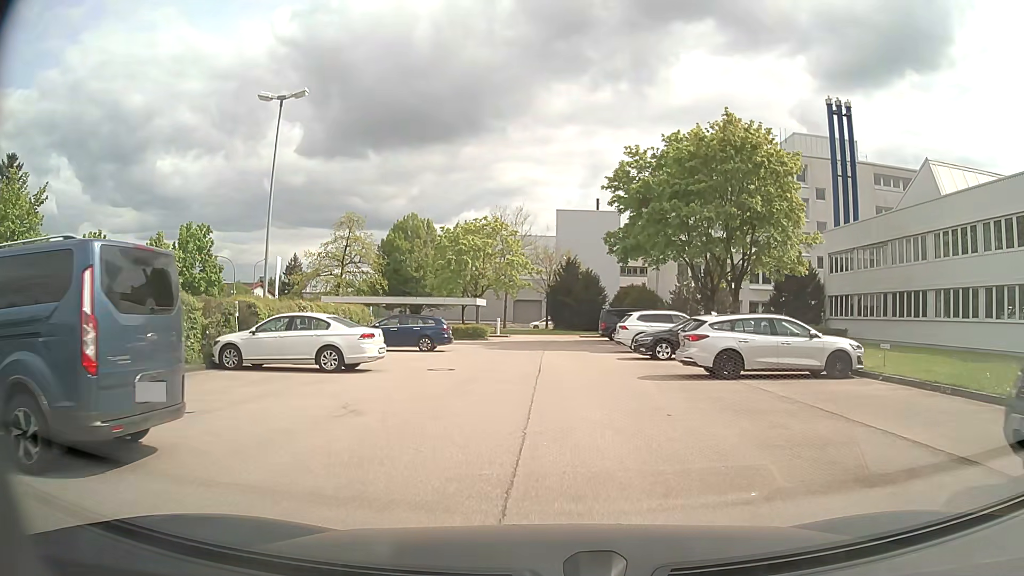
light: Day
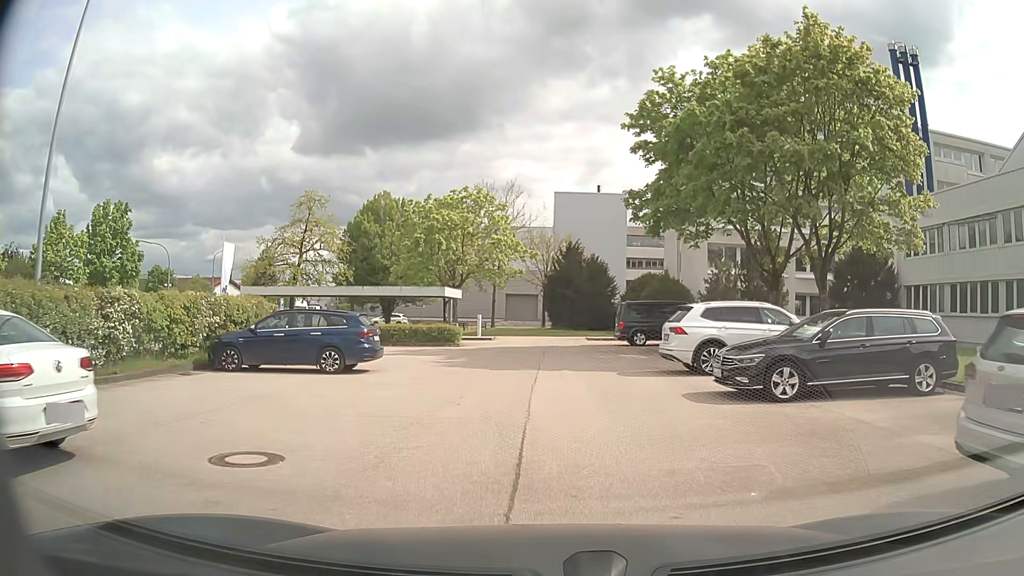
(0.0, +11.8) m; 0°
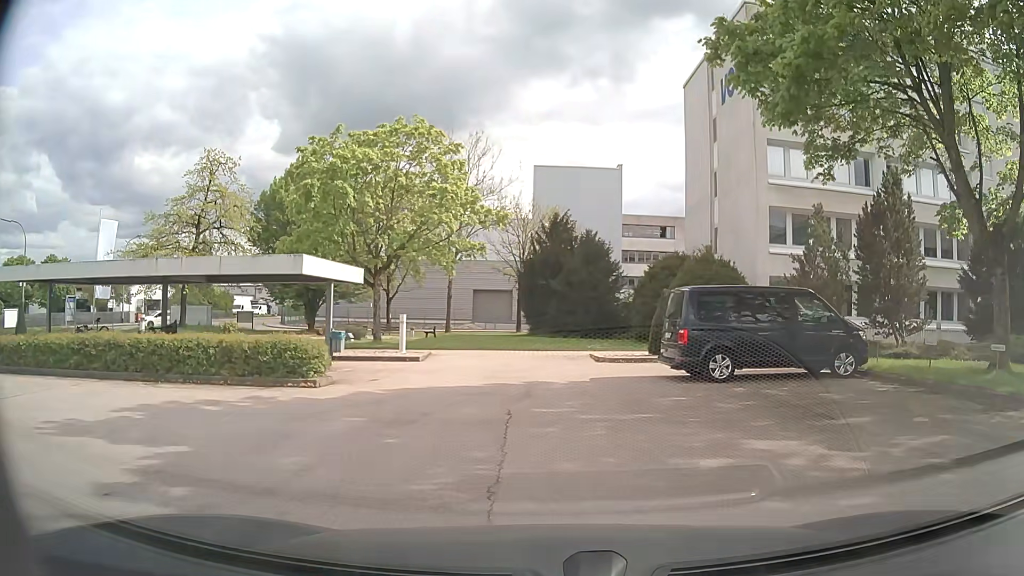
(+0.1, +16.0) m; +2°
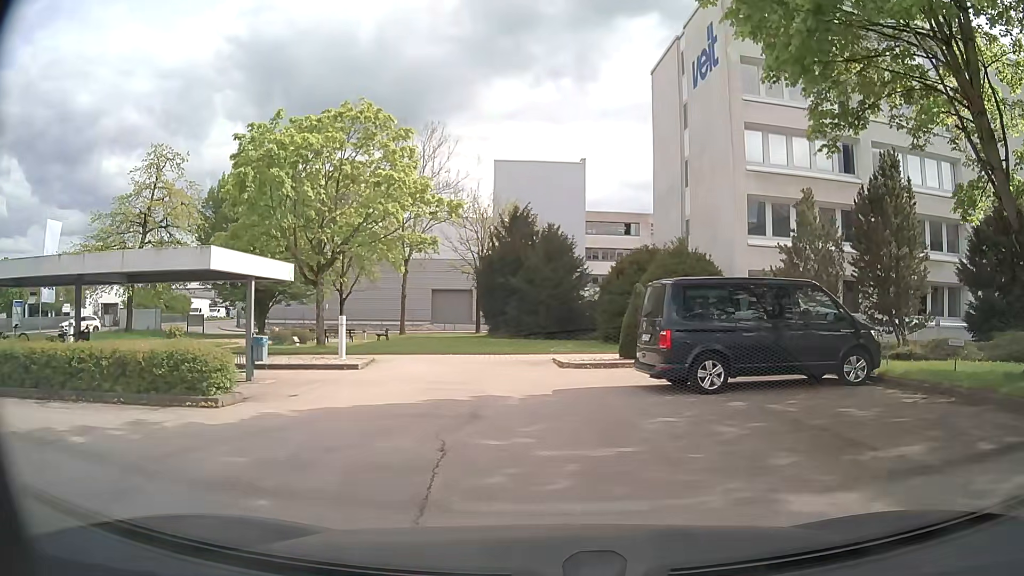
(+0.1, +2.4) m; +4°
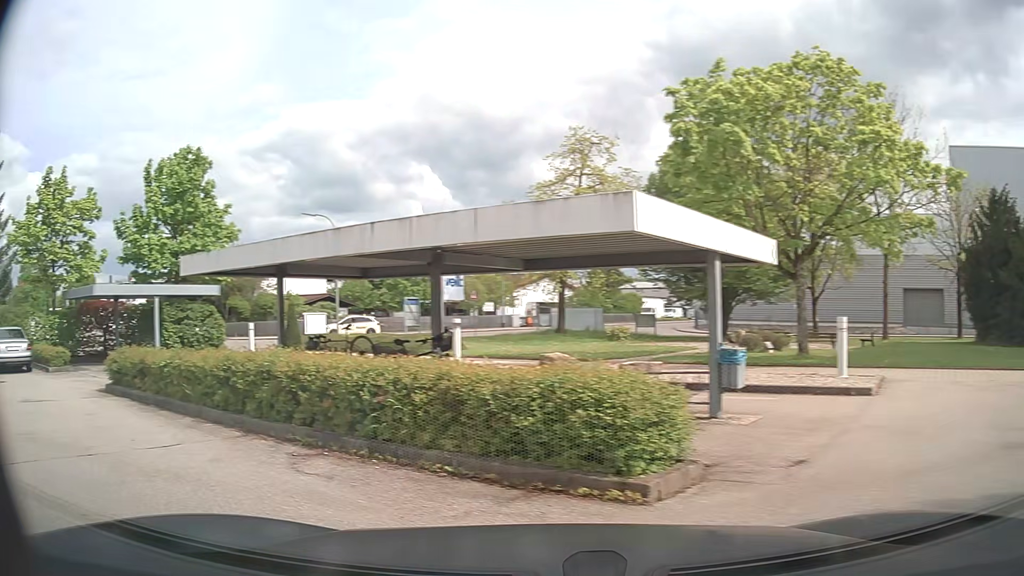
(-1.4, +5.3) m; -41°
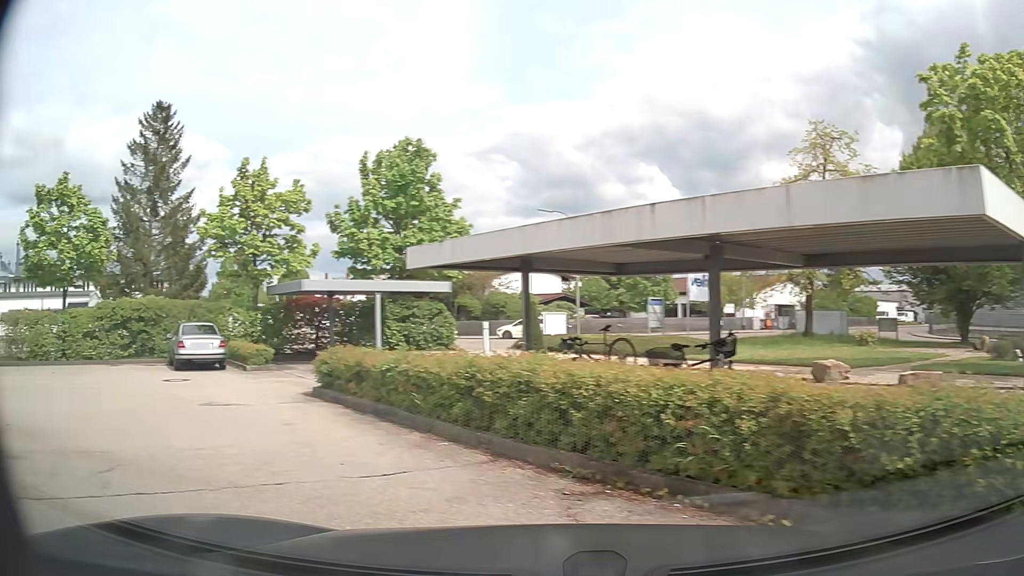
(-0.3, +1.6) m; -19°
